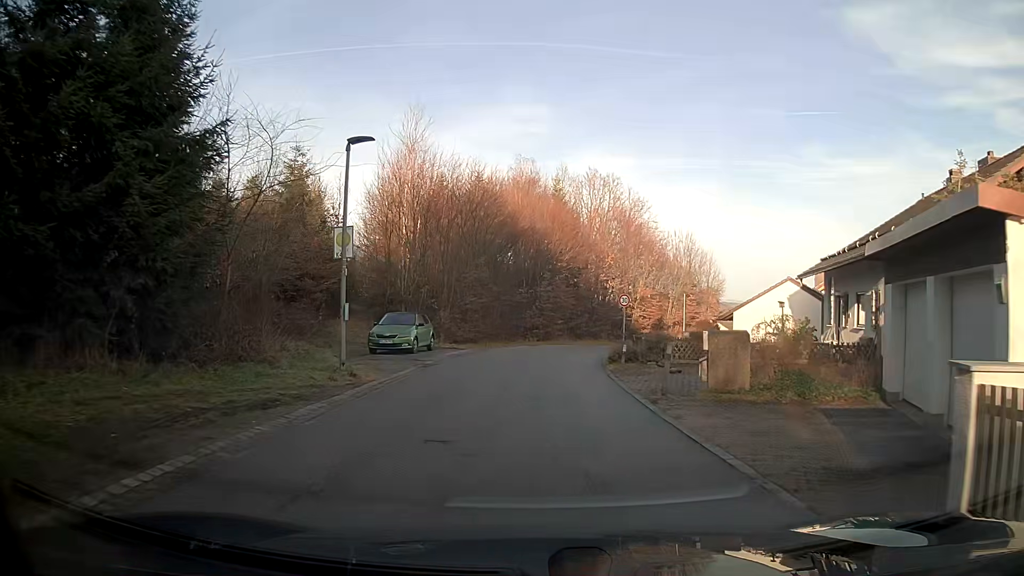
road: residential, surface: asphalt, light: Day
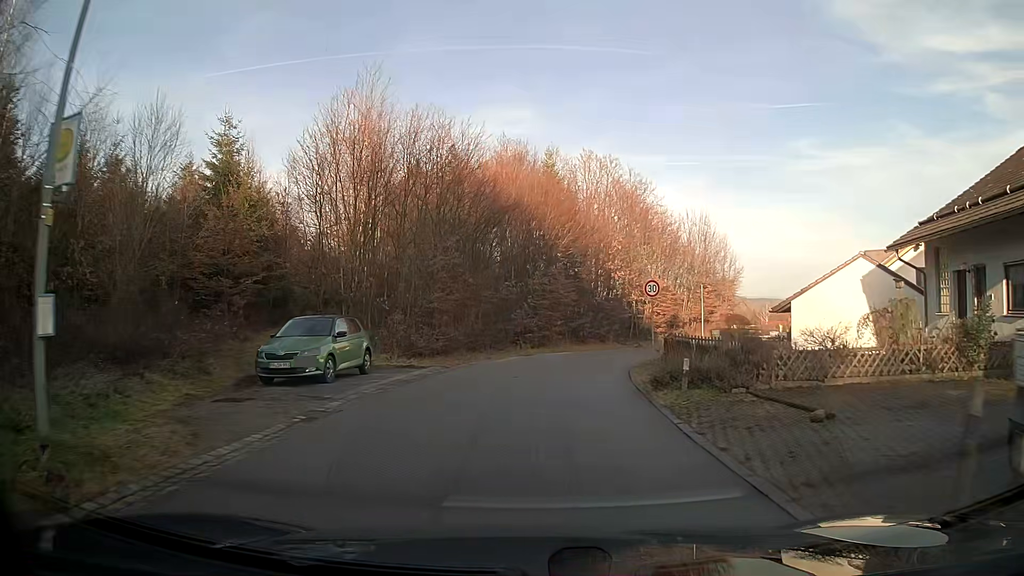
(0.0, +9.4) m; 0°
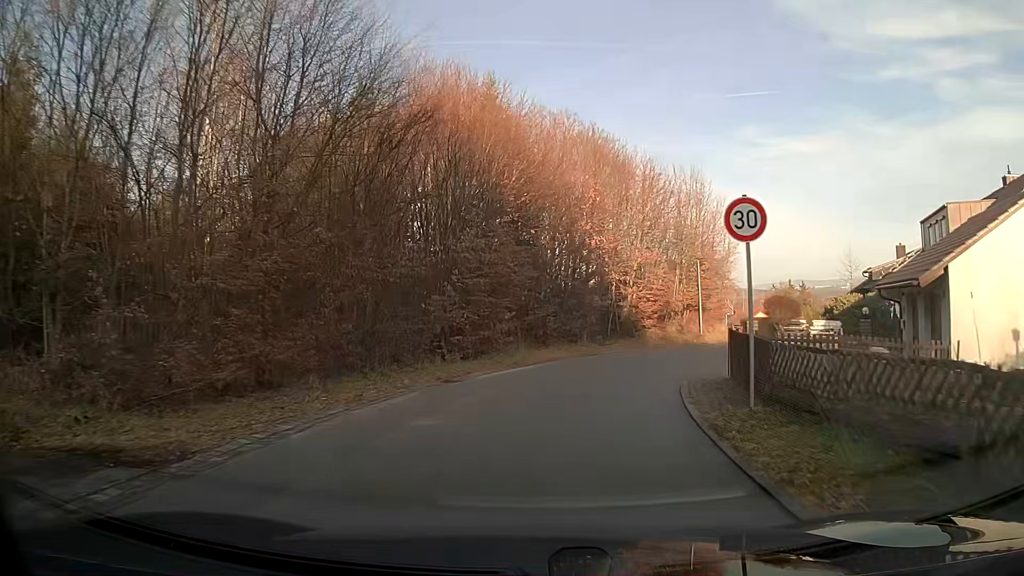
(+0.5, +14.1) m; +5°
(+1, +10) (+3, +20) (+7, +29) (+12, +38) (+16, +47) (+20, +56) (+21, +66) (+21, +76) (+21, +86) (+21, +96) m
